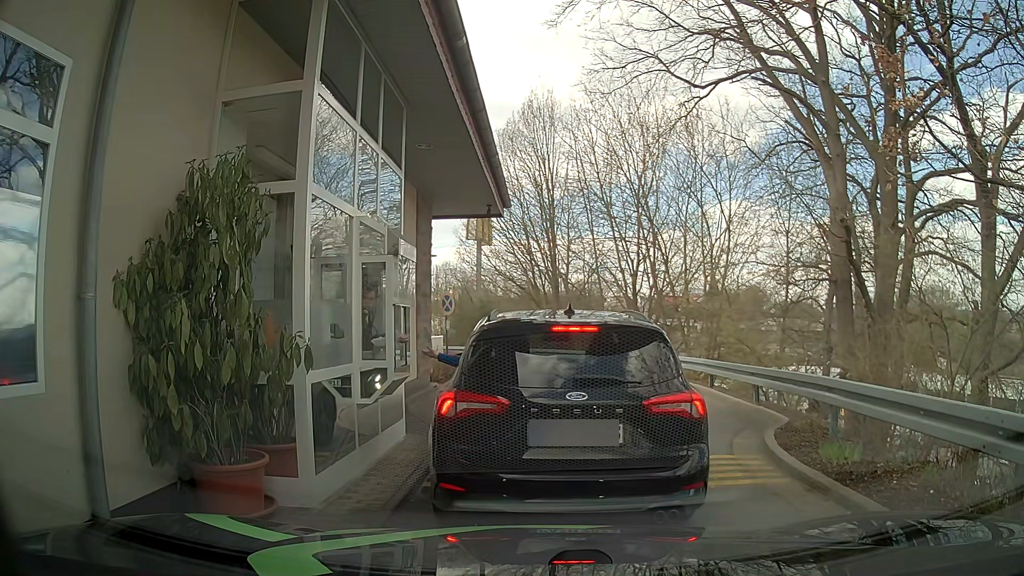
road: tertiary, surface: asphalt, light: Day
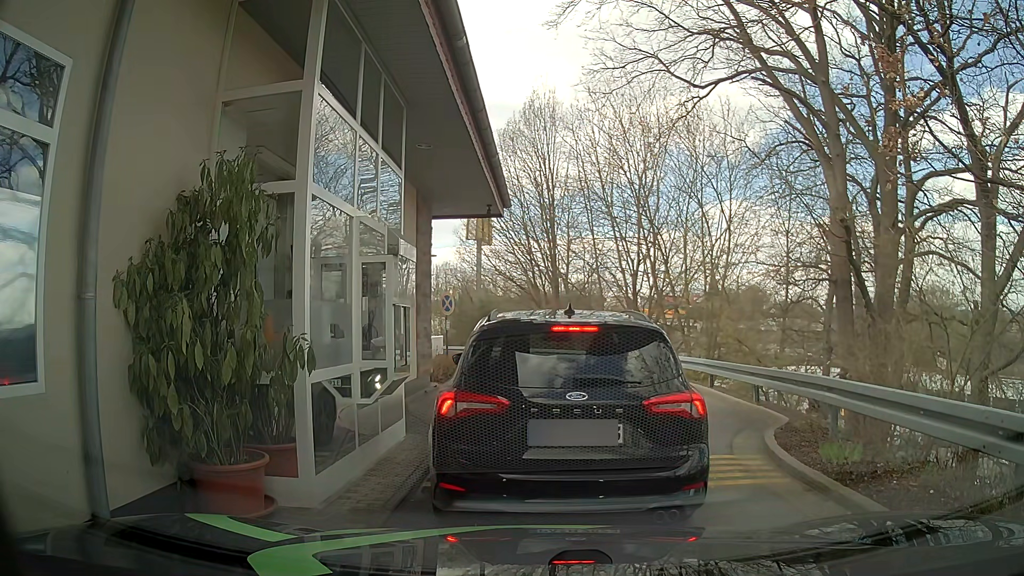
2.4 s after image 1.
(0.0, 0.0) m; 0°
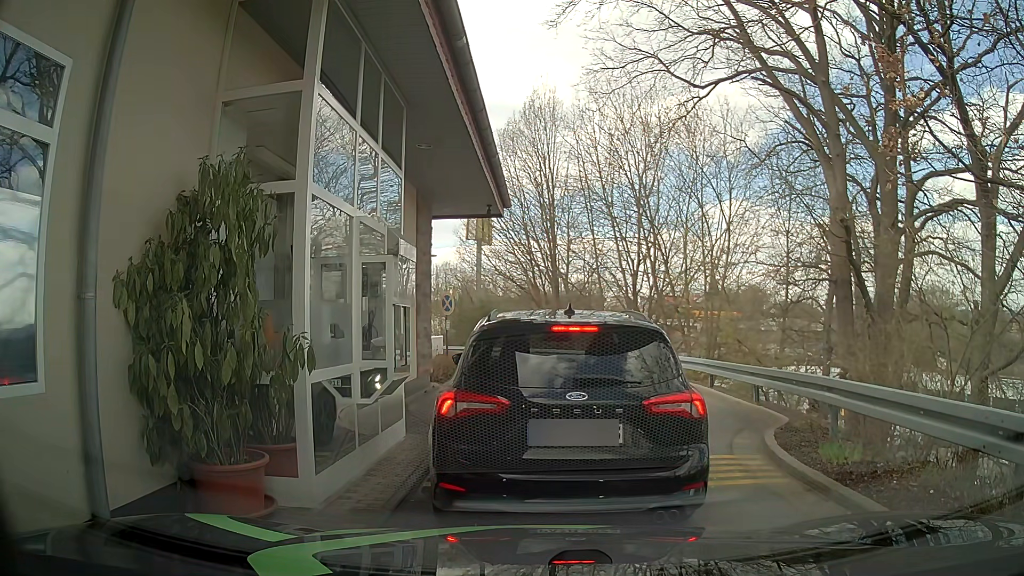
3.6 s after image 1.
(0.0, 0.0) m; 0°
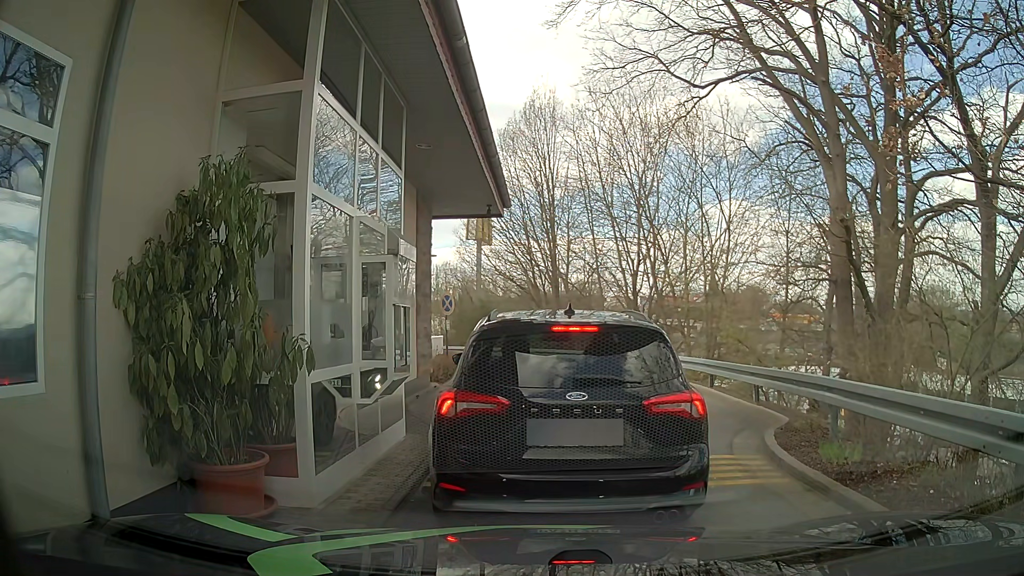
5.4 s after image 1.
(0.0, 0.0) m; 0°
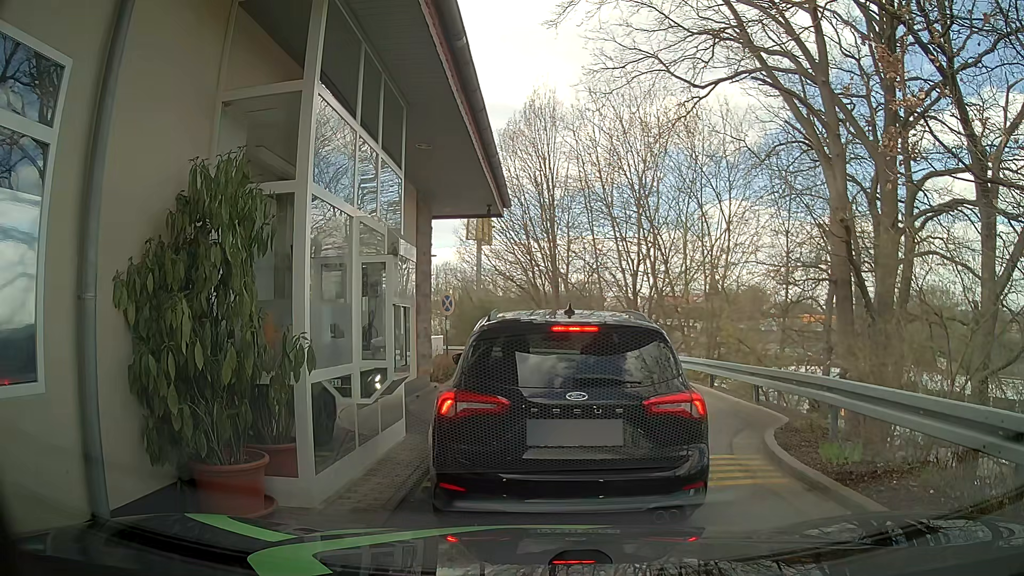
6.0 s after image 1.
(0.0, 0.0) m; 0°
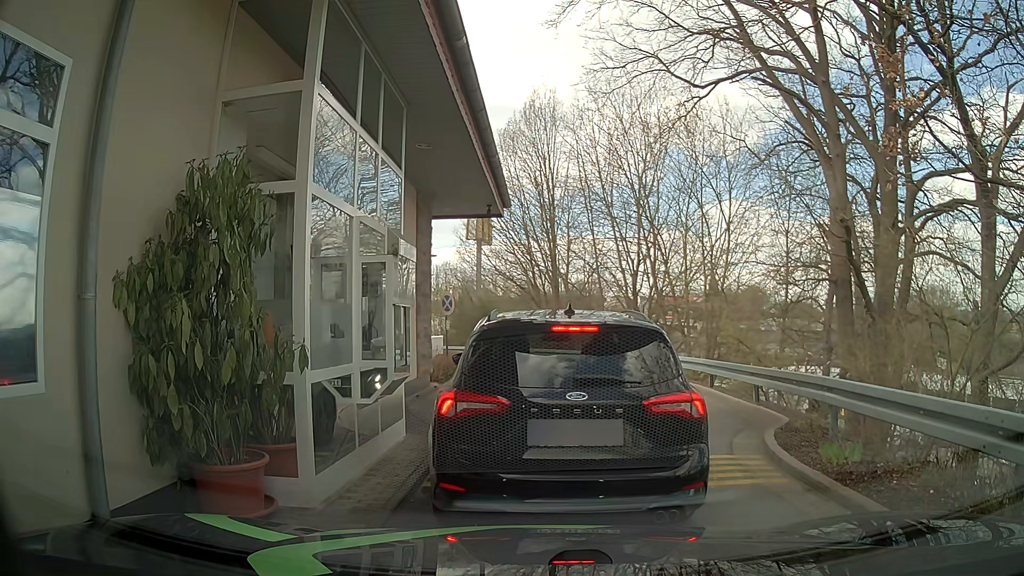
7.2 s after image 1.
(0.0, 0.0) m; 0°
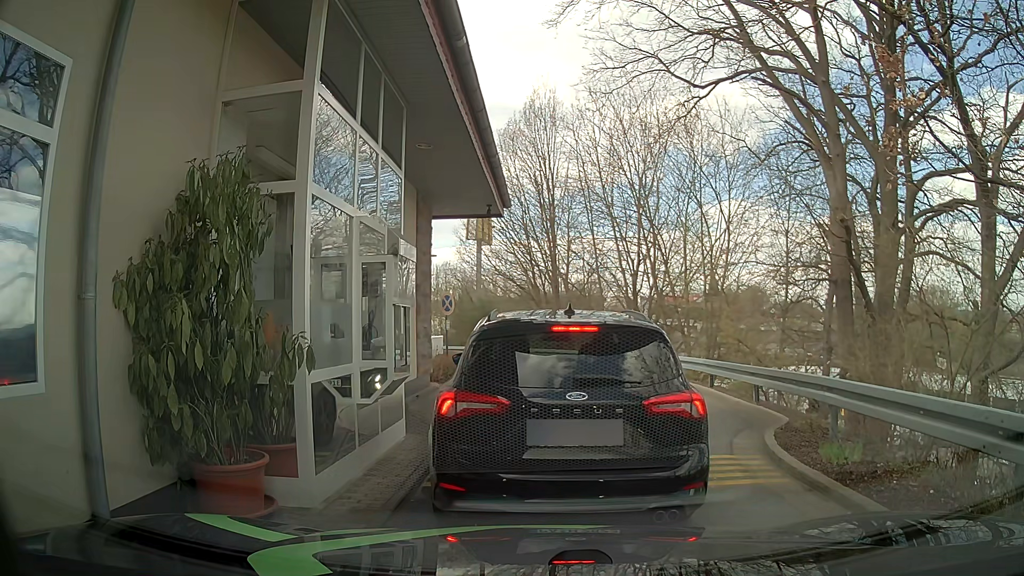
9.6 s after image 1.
(0.0, 0.0) m; 0°
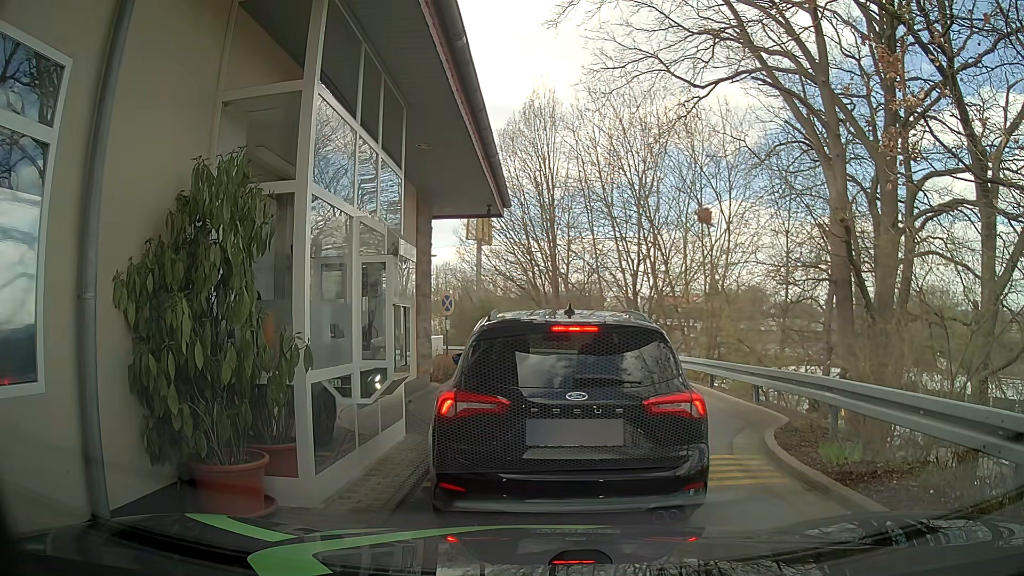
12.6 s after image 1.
(0.0, 0.0) m; 0°
